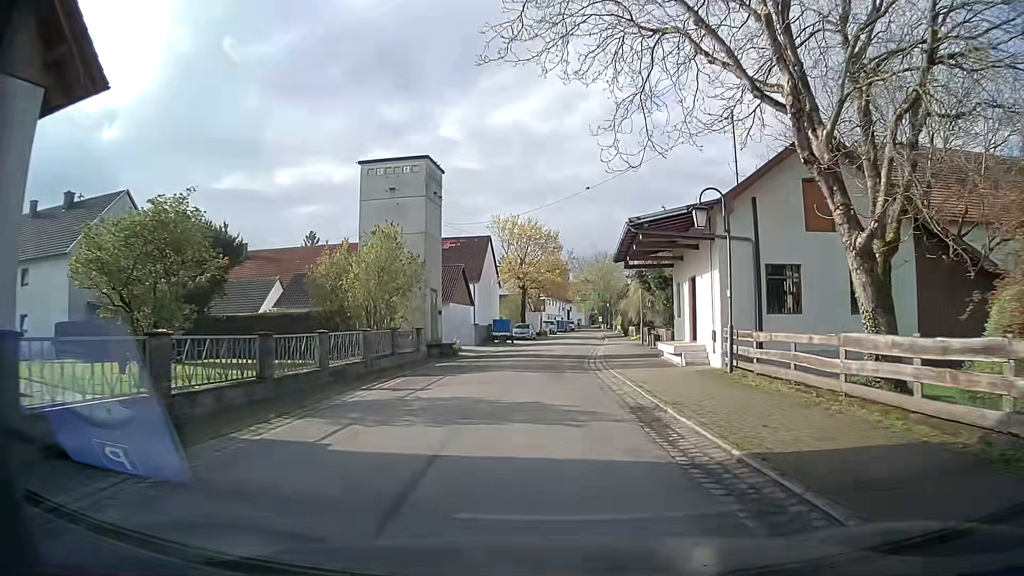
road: residential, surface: asphalt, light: Day
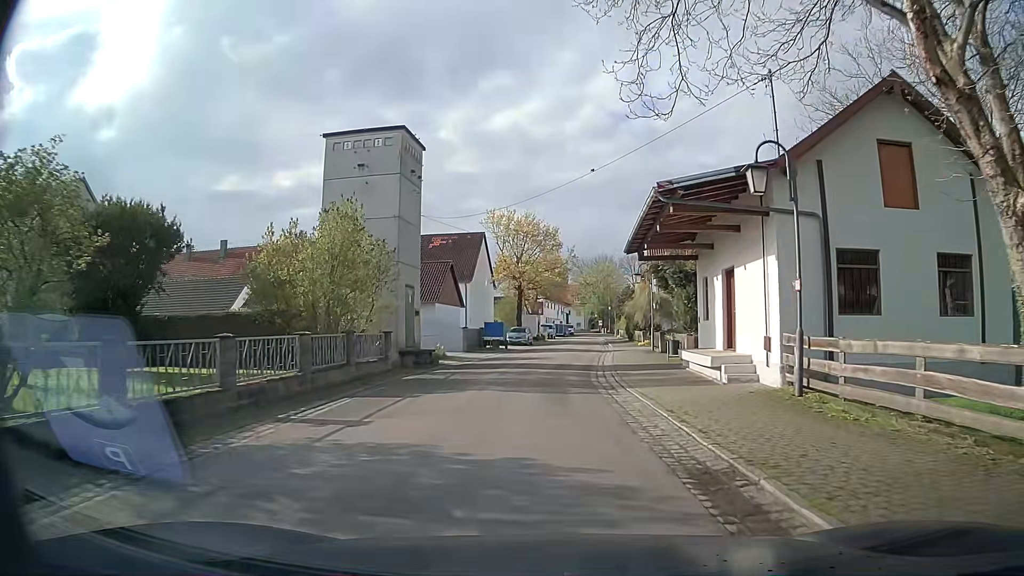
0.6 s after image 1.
(0.0, +4.9) m; +1°
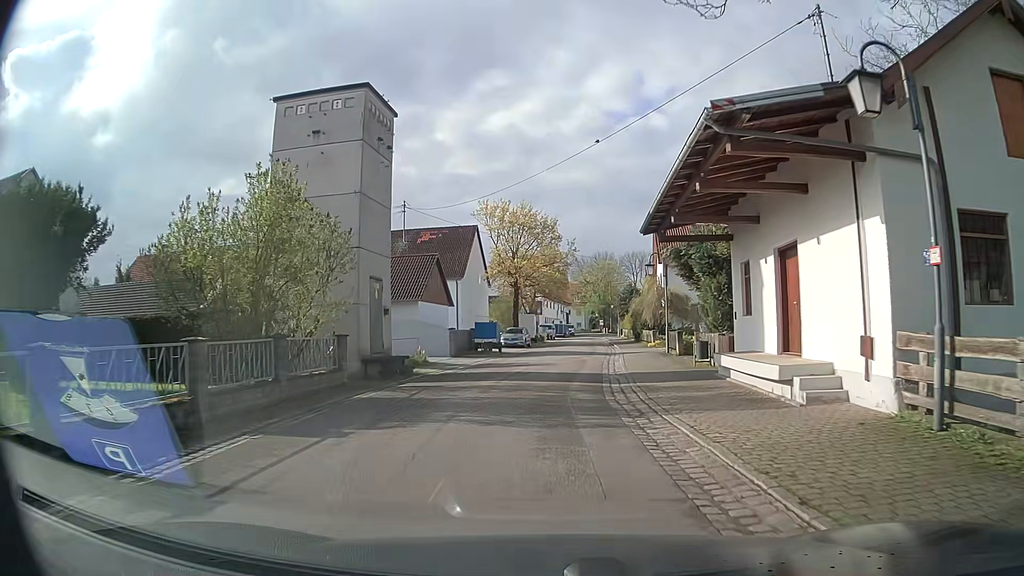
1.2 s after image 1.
(0.0, +4.7) m; 0°
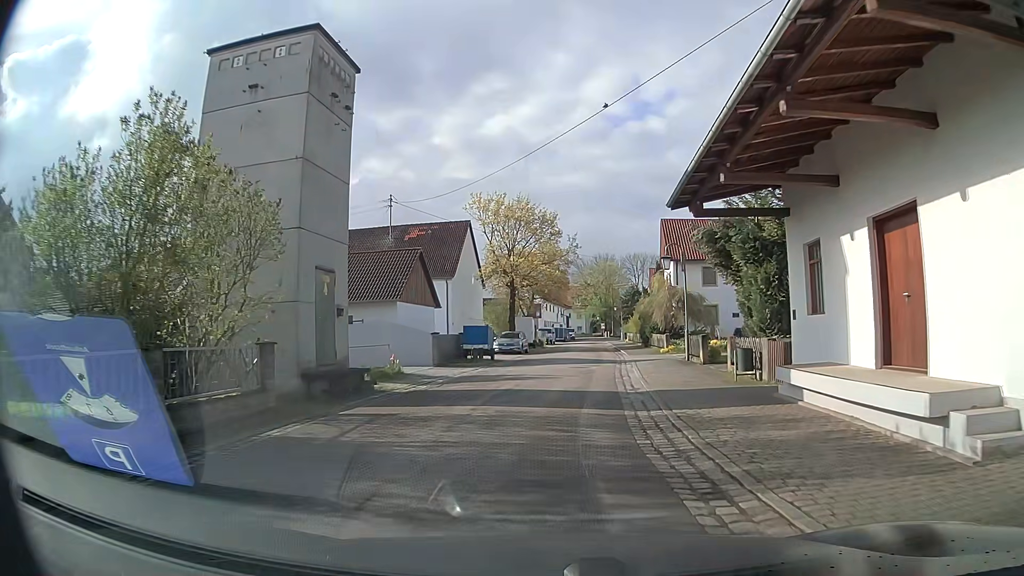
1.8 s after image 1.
(-0.1, +4.7) m; -1°
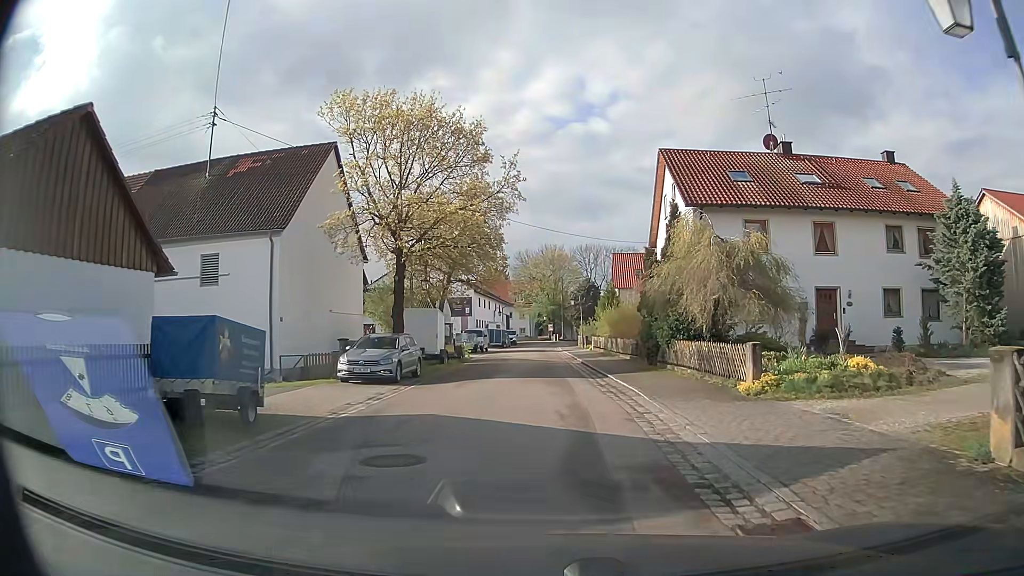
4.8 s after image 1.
(+0.9, +22.6) m; +5°
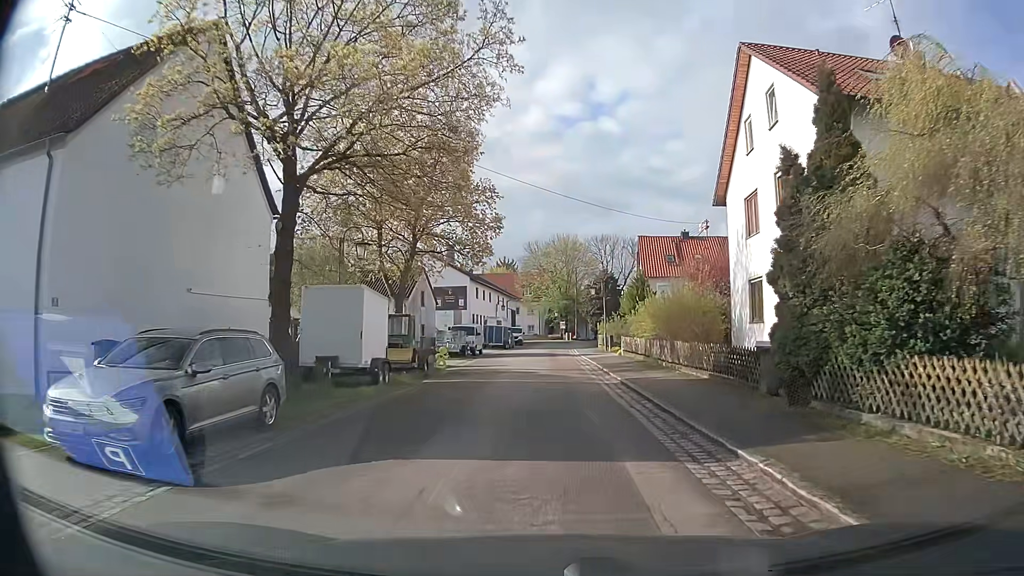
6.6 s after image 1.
(-0.1, +13.2) m; -1°
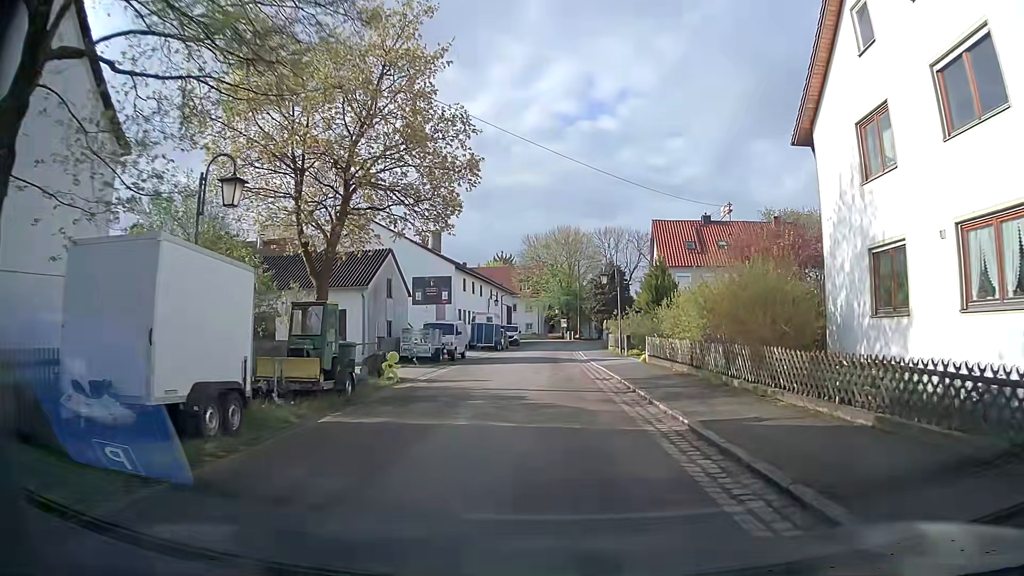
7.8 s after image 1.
(0.0, +9.0) m; 0°
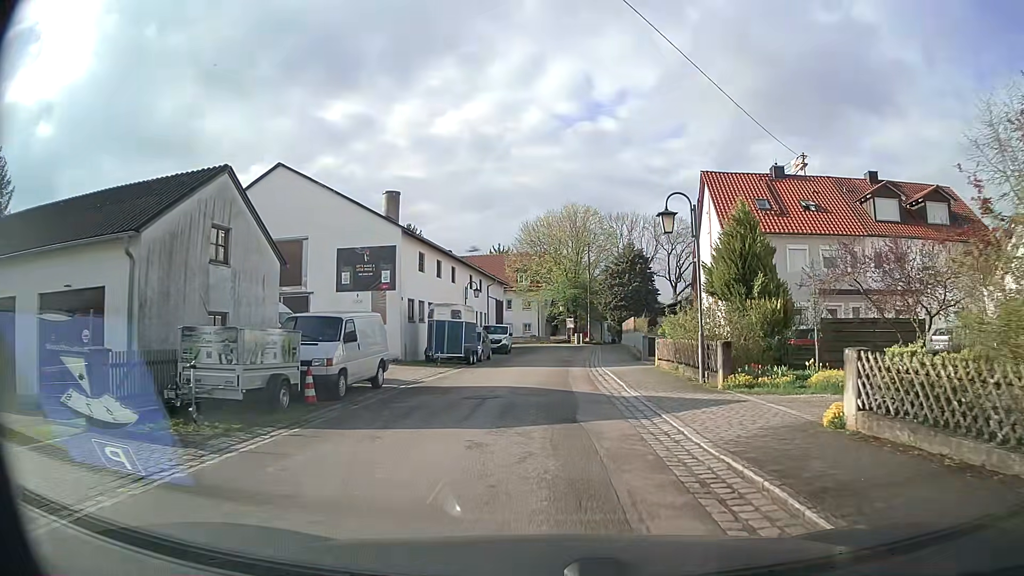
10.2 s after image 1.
(+0.1, +18.2) m; 0°
(0, +10) (0, +20) (0, +30) (+1, +40) (+2, +50) (+2, +60) (-1, +69) (-9, +75) (-19, +78) (-28, +81) m
